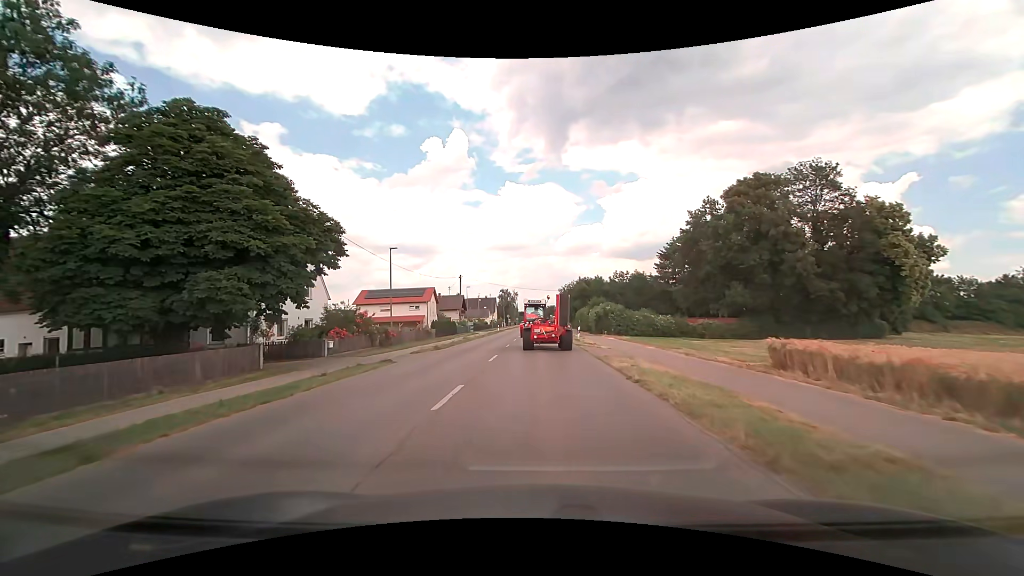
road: tertiary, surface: asphalt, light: Day
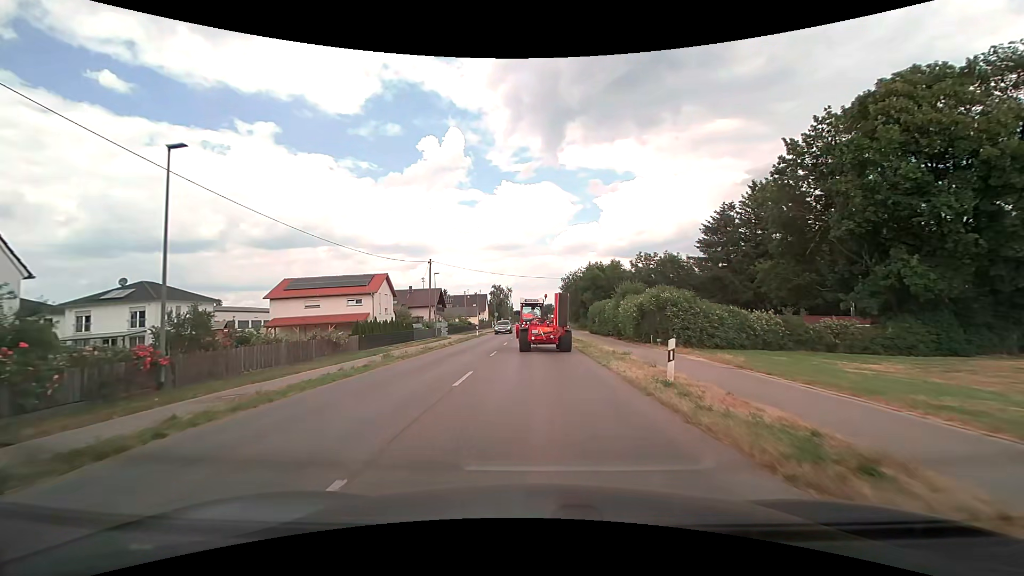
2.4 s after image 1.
(+0.1, +24.1) m; 0°
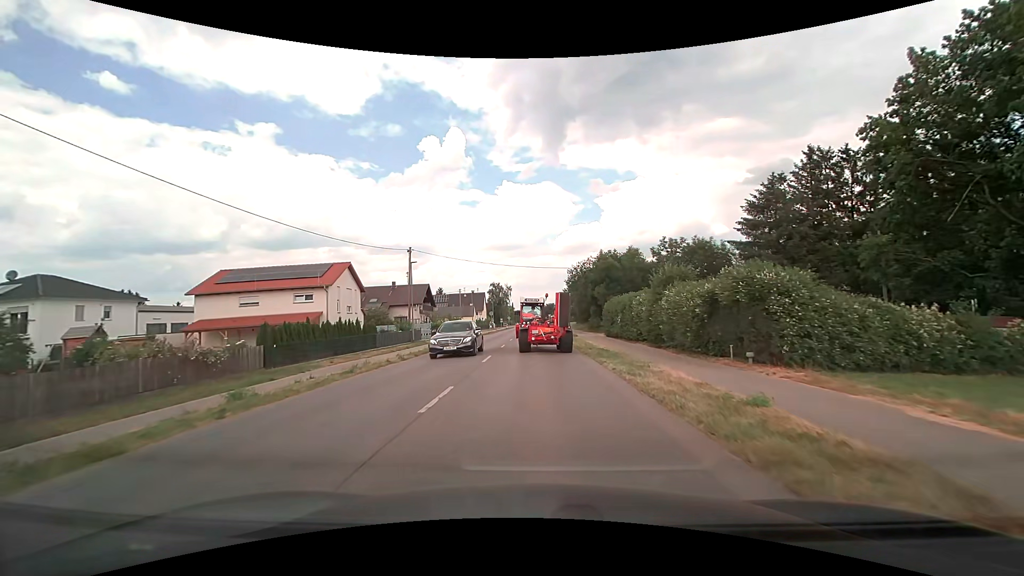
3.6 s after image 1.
(0.0, +12.0) m; 0°
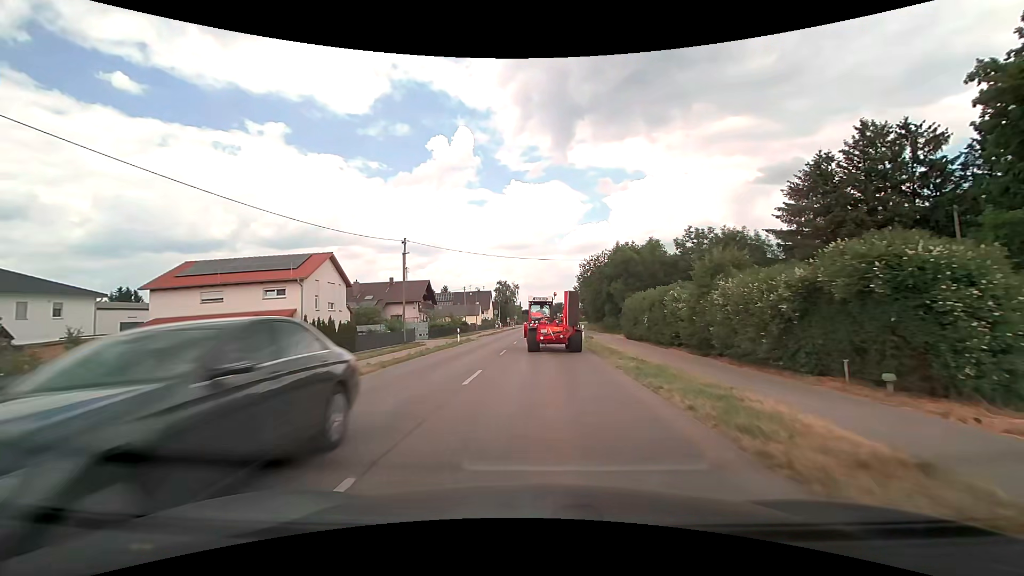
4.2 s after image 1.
(-0.1, +6.0) m; -1°
(0, +10) (-1, +20) (-1, +30) (0, +40) (0, +50) (+1, +60) (+1, +70) (+1, +80) (+2, +90) (+2, +100) m
